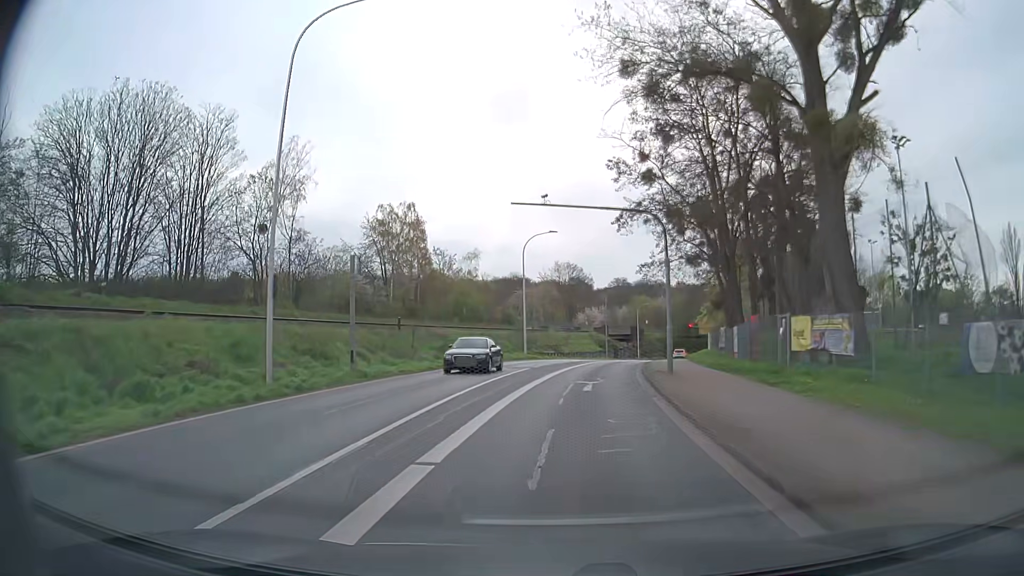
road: secondary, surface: asphalt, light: Day
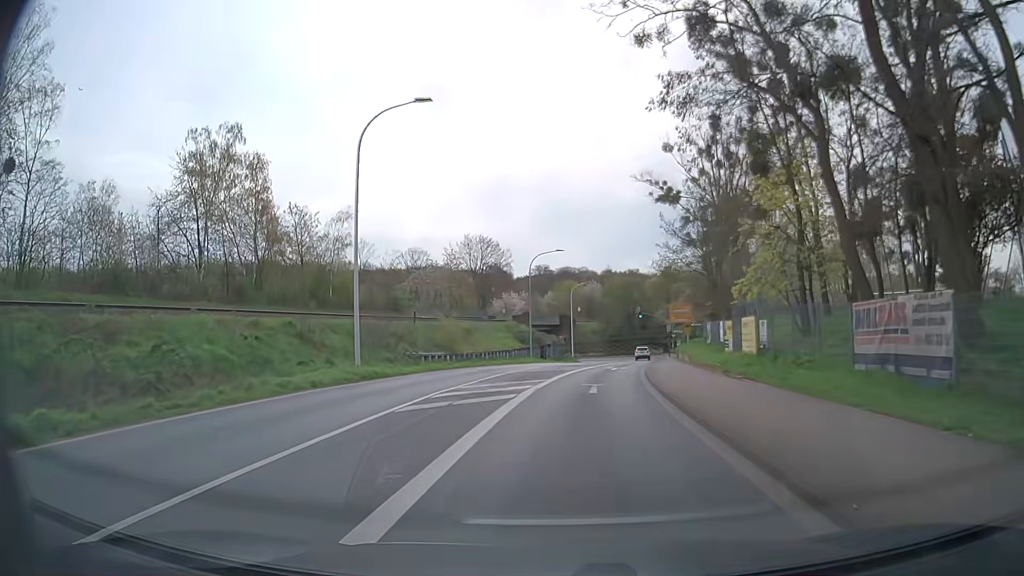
(+1.9, +29.4) m; +7°
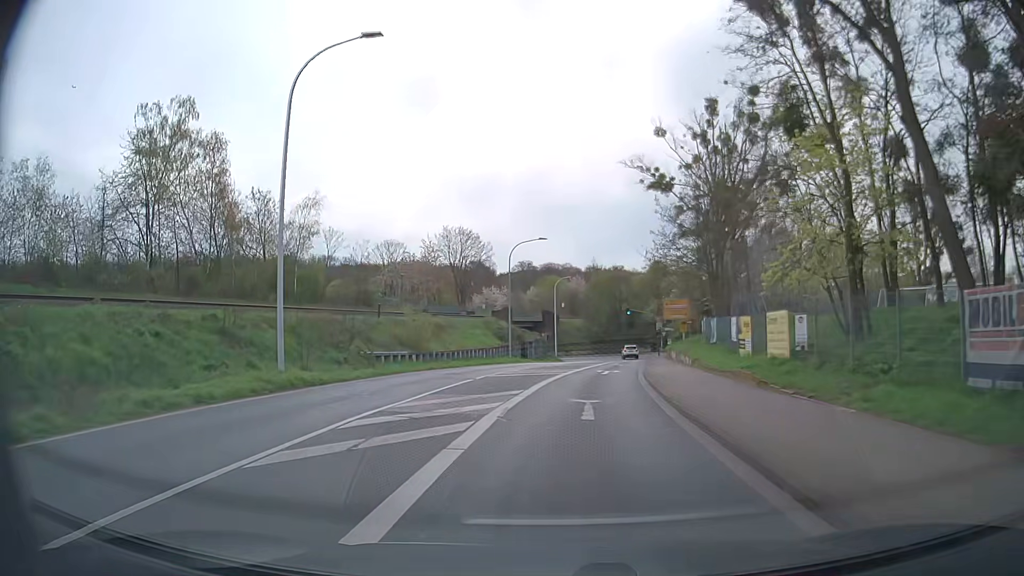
(+0.1, +5.7) m; +1°
